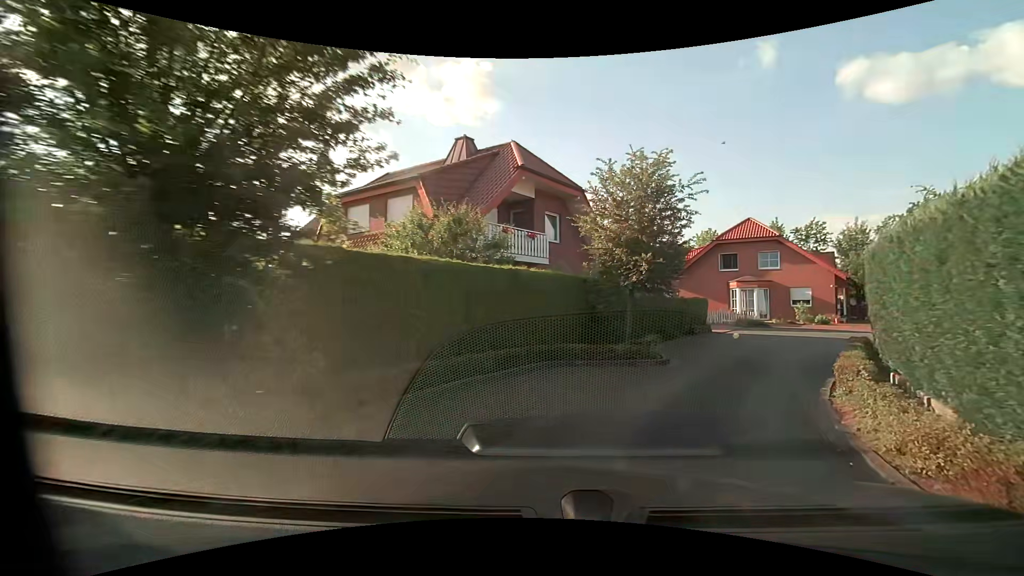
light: Day
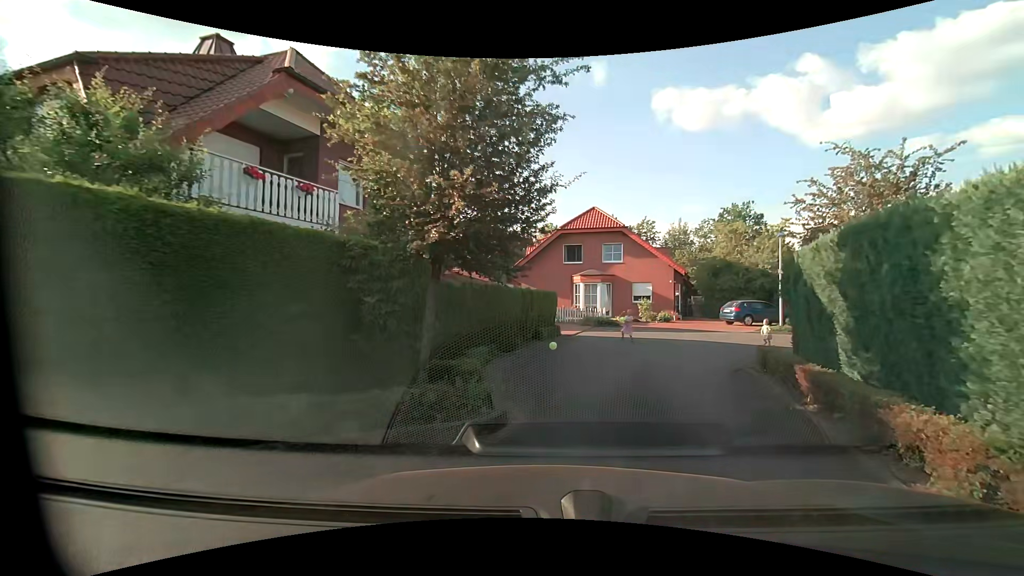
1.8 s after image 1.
(+0.8, +6.5) m; +16°
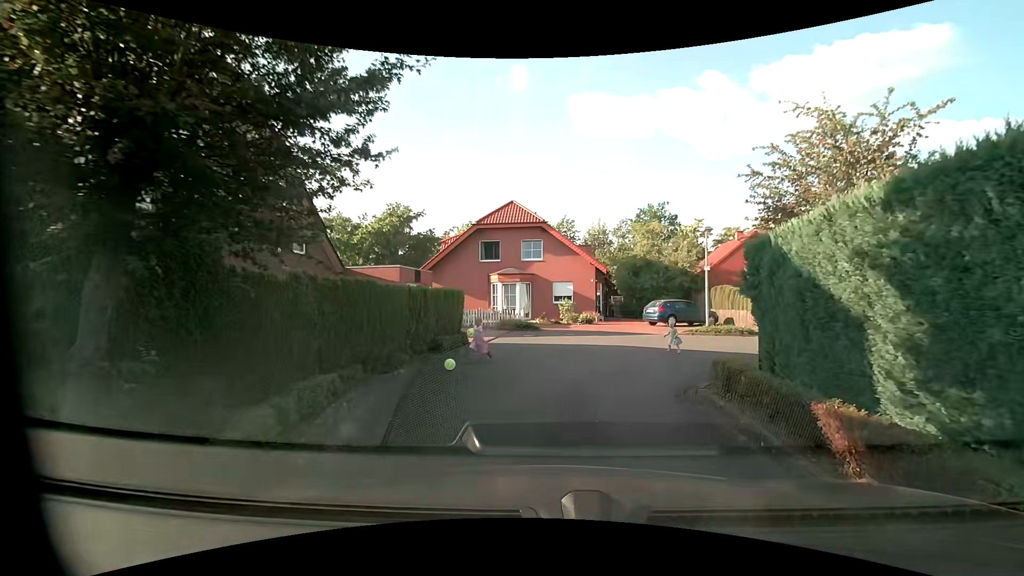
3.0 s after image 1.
(+0.2, +3.0) m; +11°
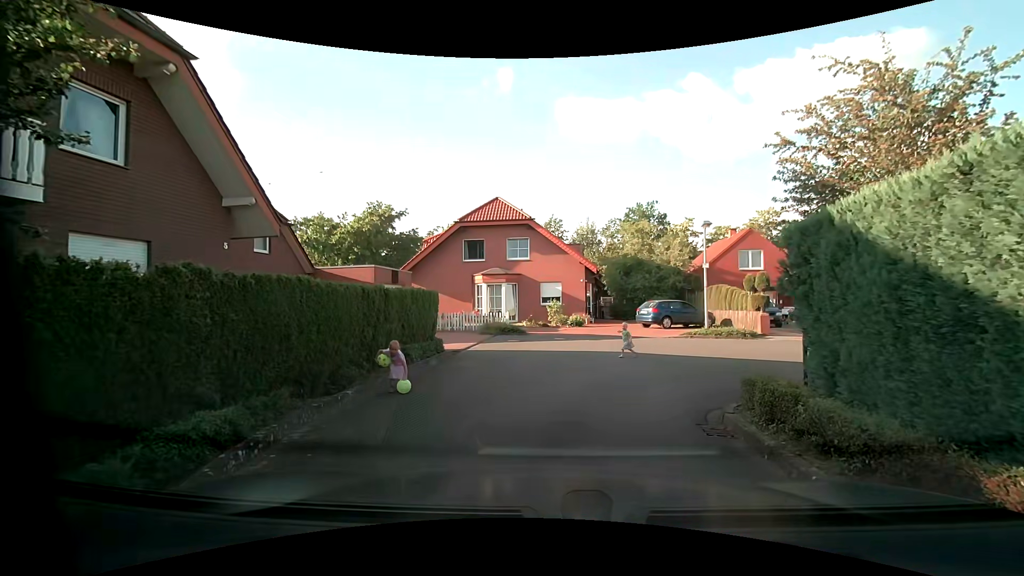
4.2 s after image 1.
(0.0, +1.7) m; -1°
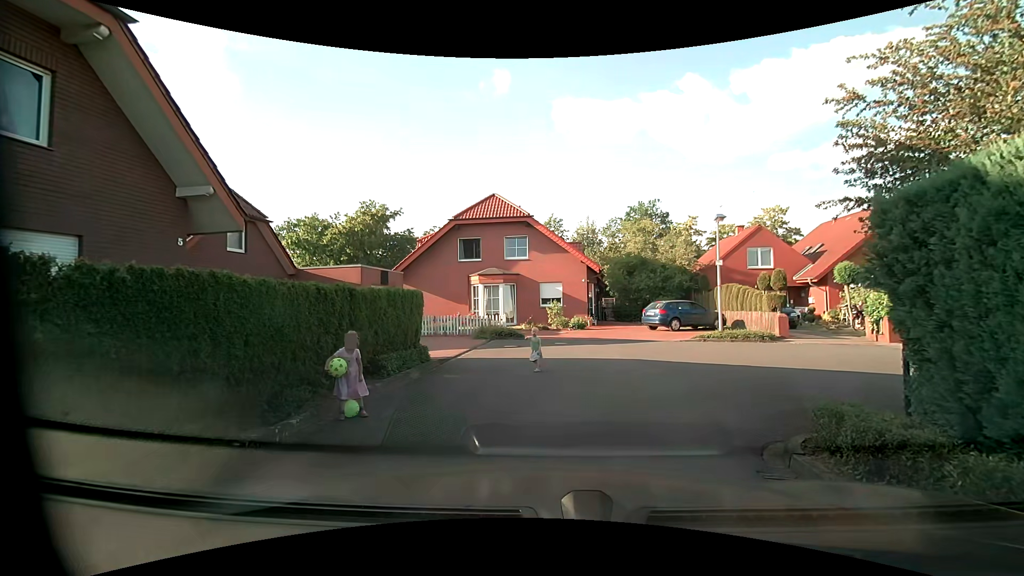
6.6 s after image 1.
(0.0, +1.6) m; 0°
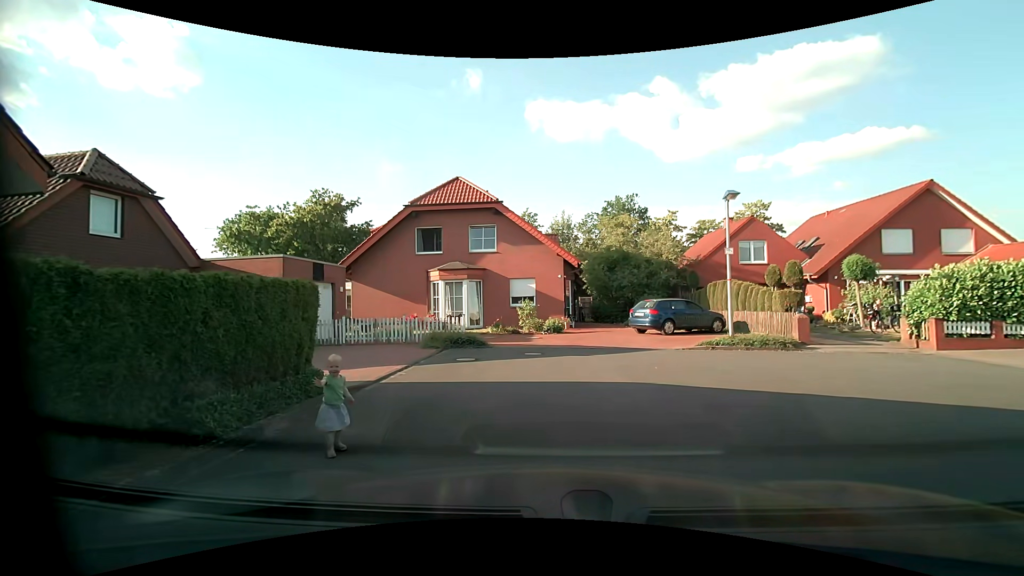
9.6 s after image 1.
(+0.1, +4.1) m; +3°
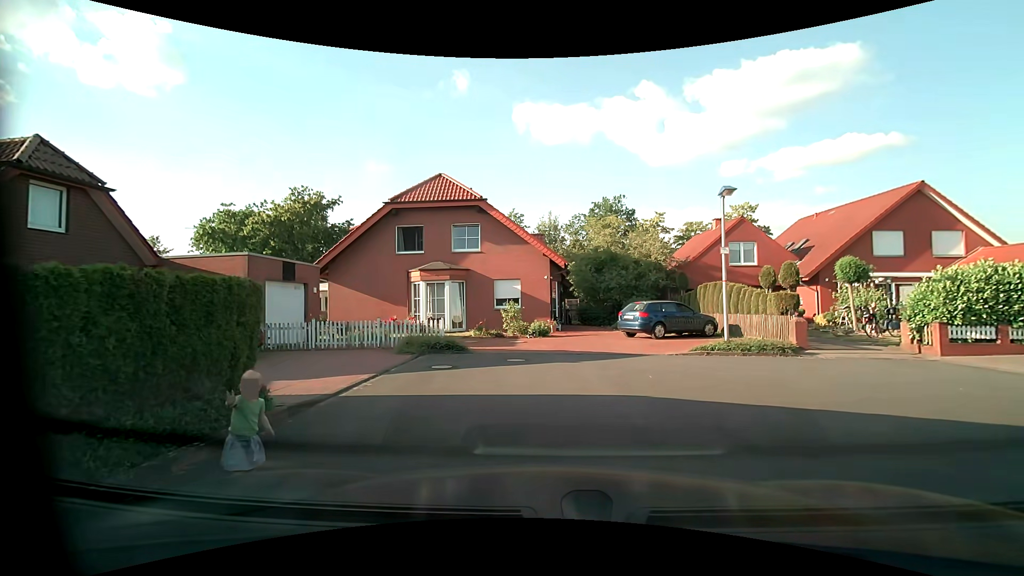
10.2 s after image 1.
(0.0, +1.0) m; +1°
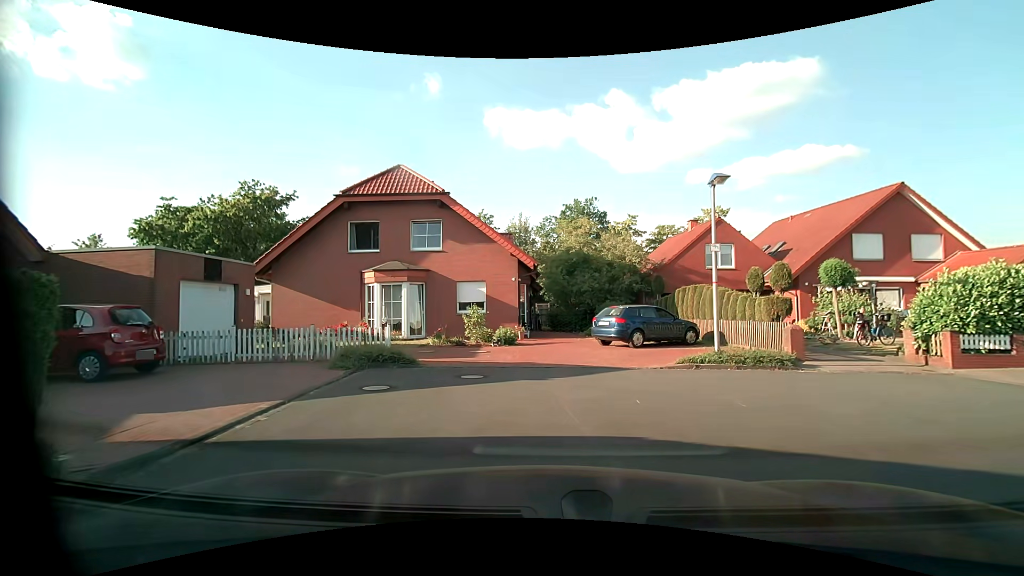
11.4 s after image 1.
(+0.1, +2.2) m; +3°
